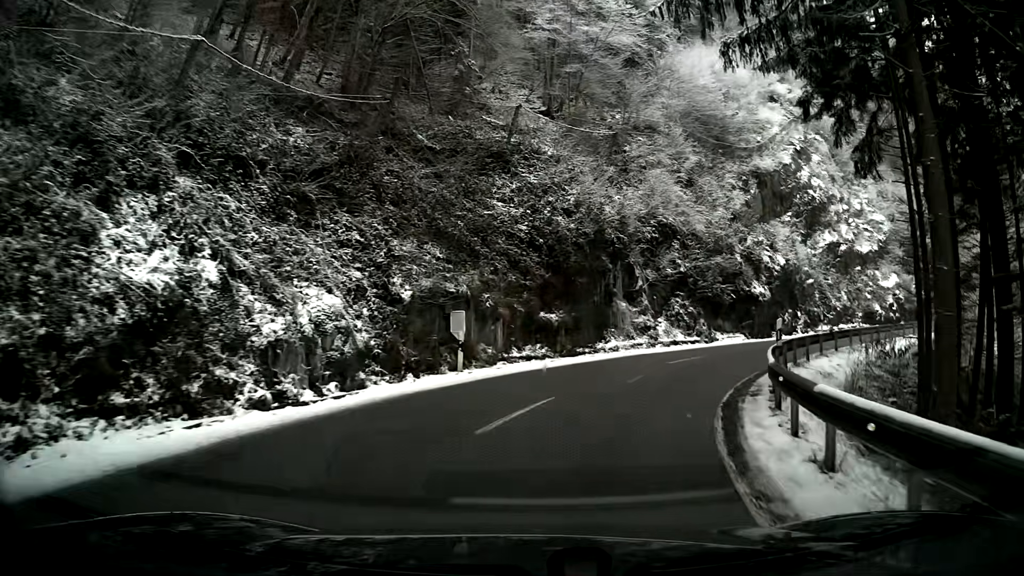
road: secondary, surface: asphalt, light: Day
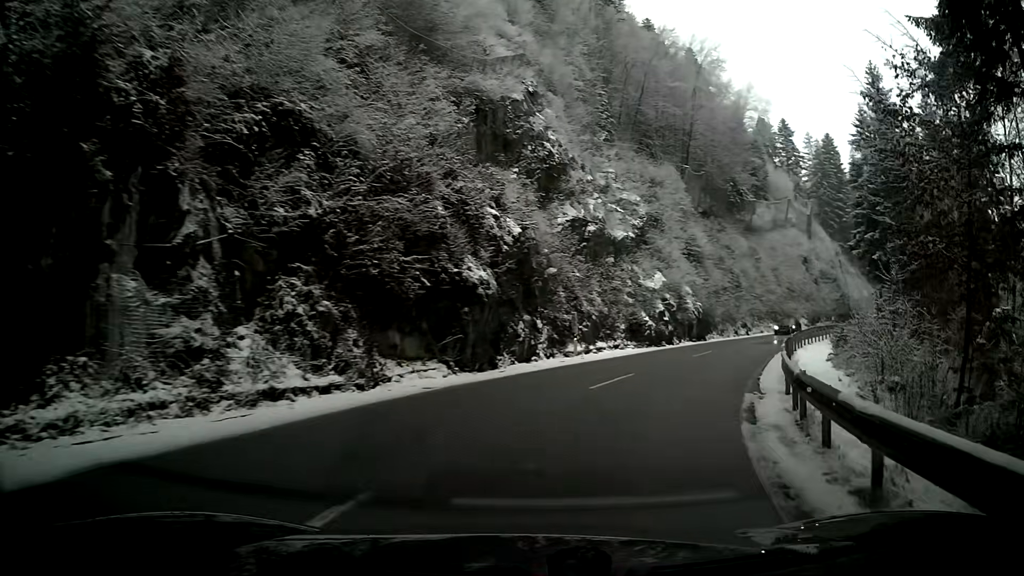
(+4.5, +17.6) m; +29°
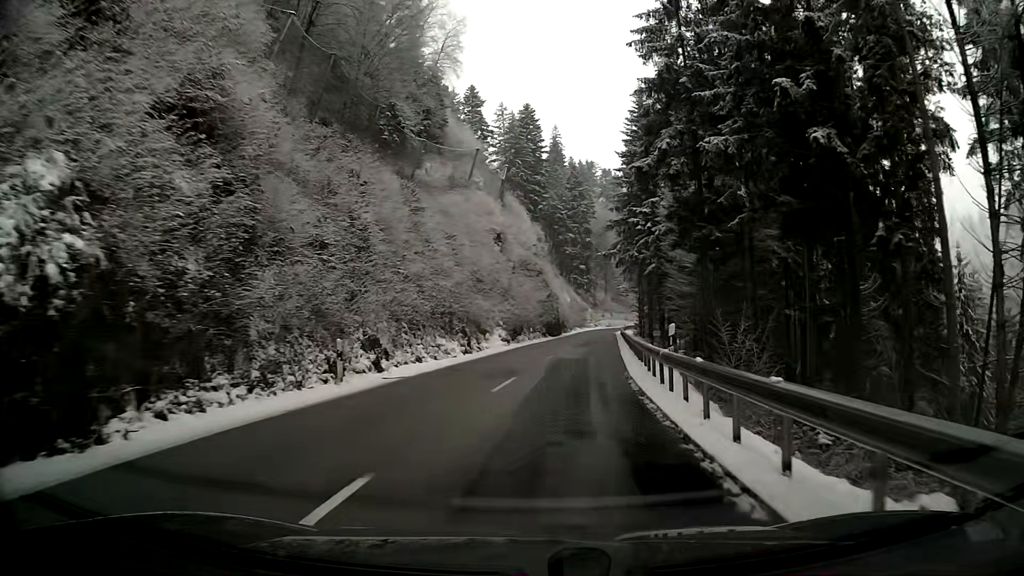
(+10.1, +34.5) m; +26°
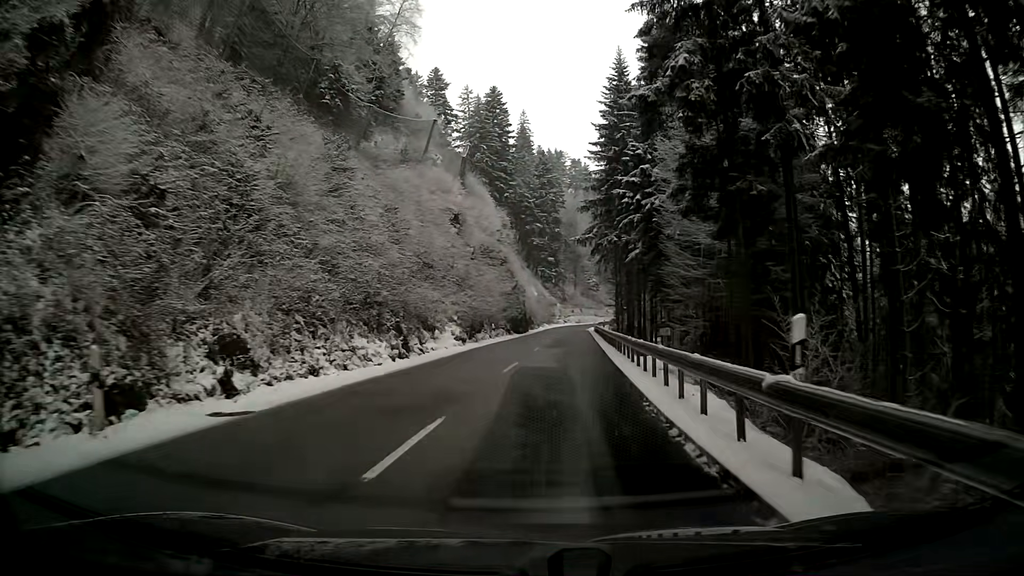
(+0.2, +8.7) m; +2°
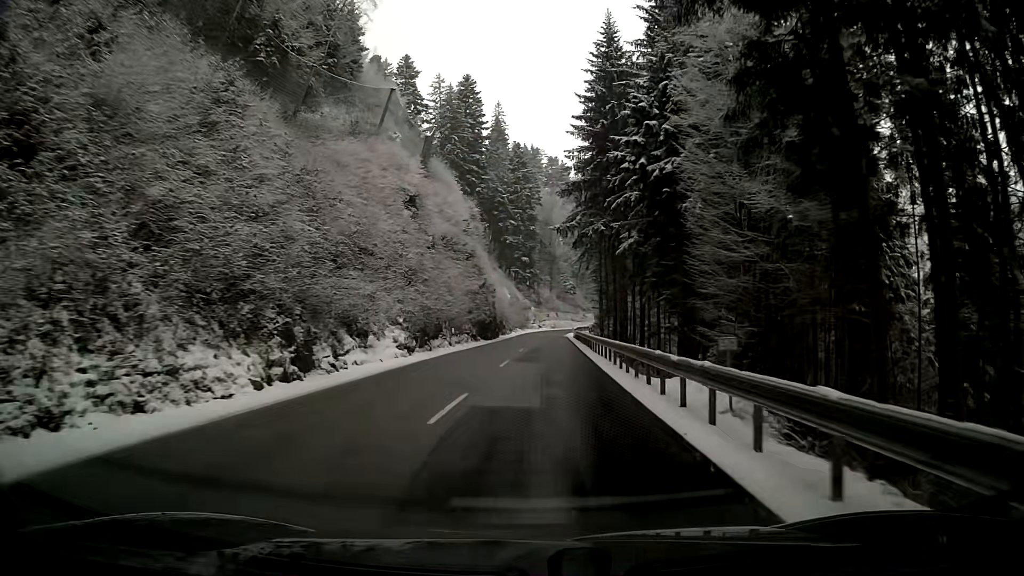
(+0.2, +9.2) m; +2°
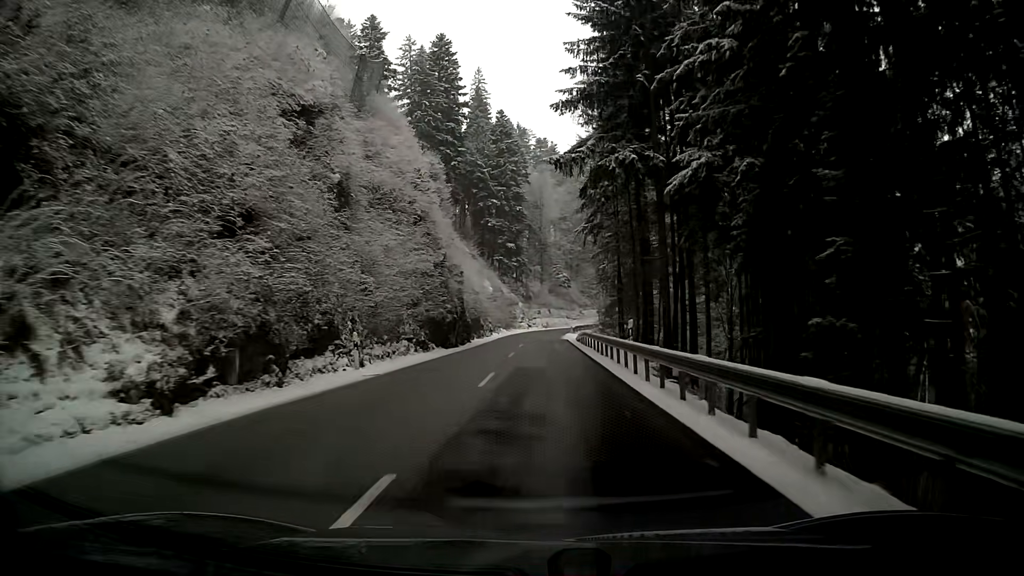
(+0.2, +19.5) m; +1°
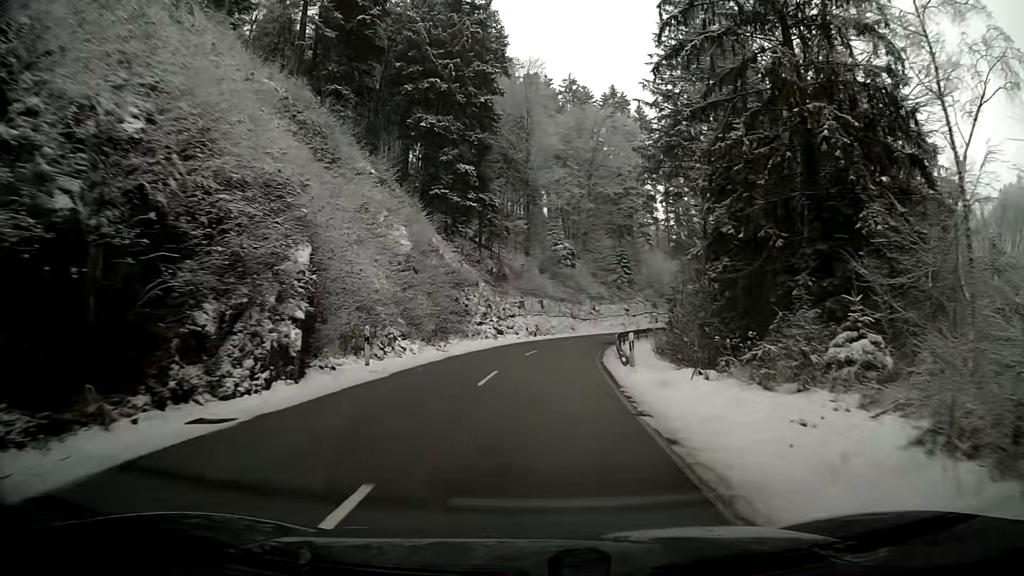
(+0.3, +49.9) m; +1°
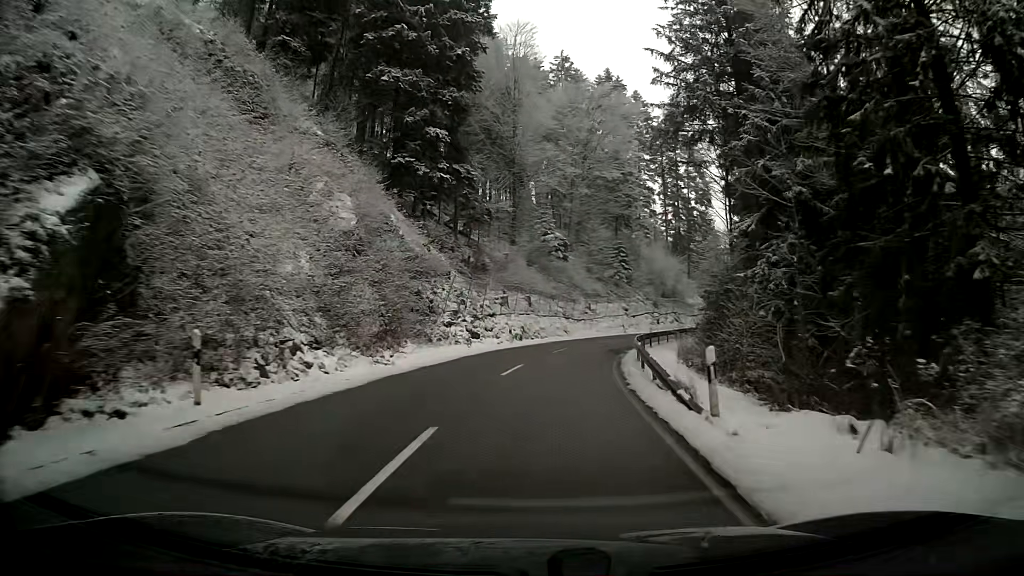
(+0.2, +9.6) m; +2°
